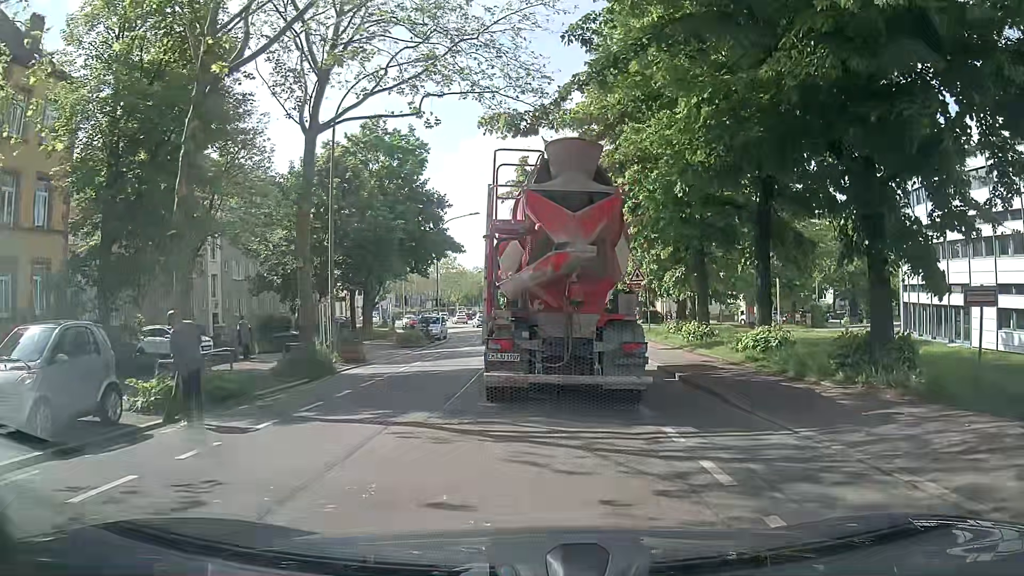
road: tertiary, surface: asphalt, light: Day
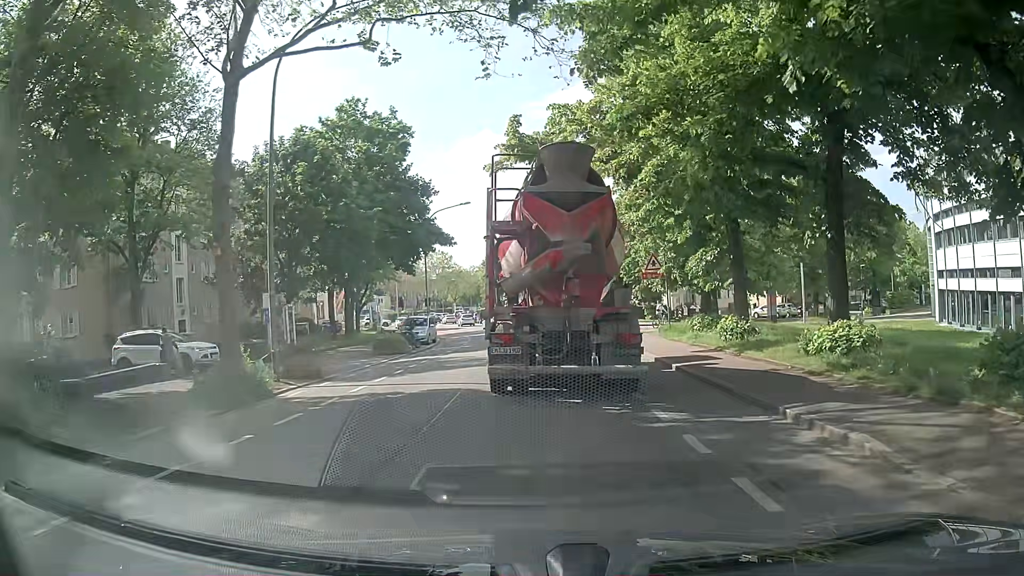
(+0.1, +5.1) m; +2°
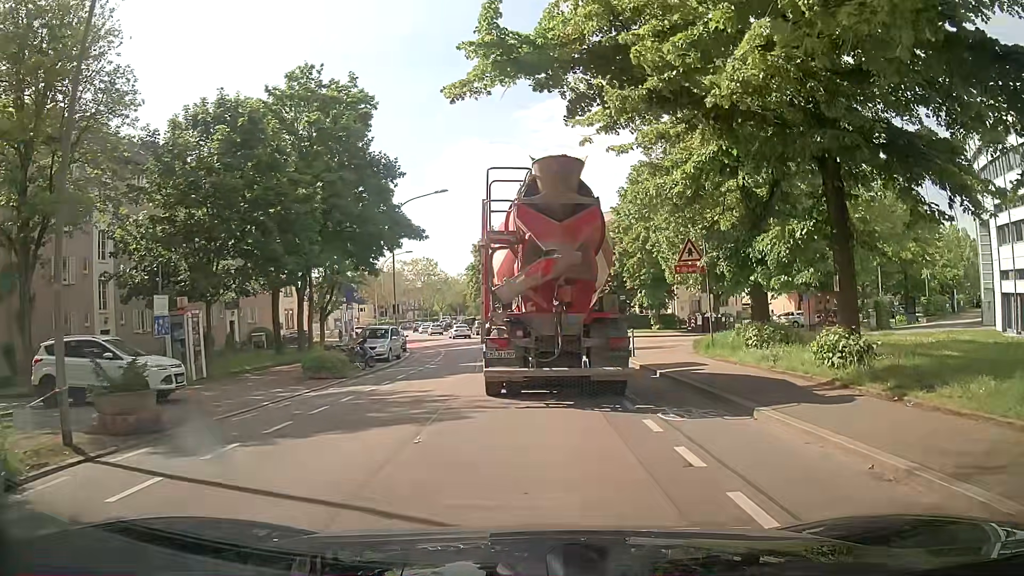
(-0.1, +8.3) m; 0°
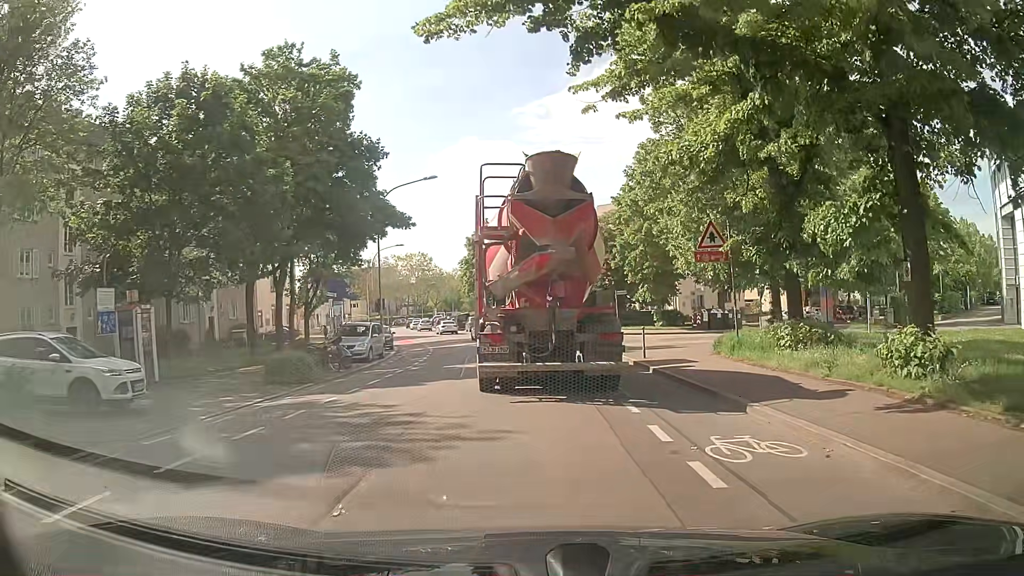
(0.0, +3.0) m; +2°
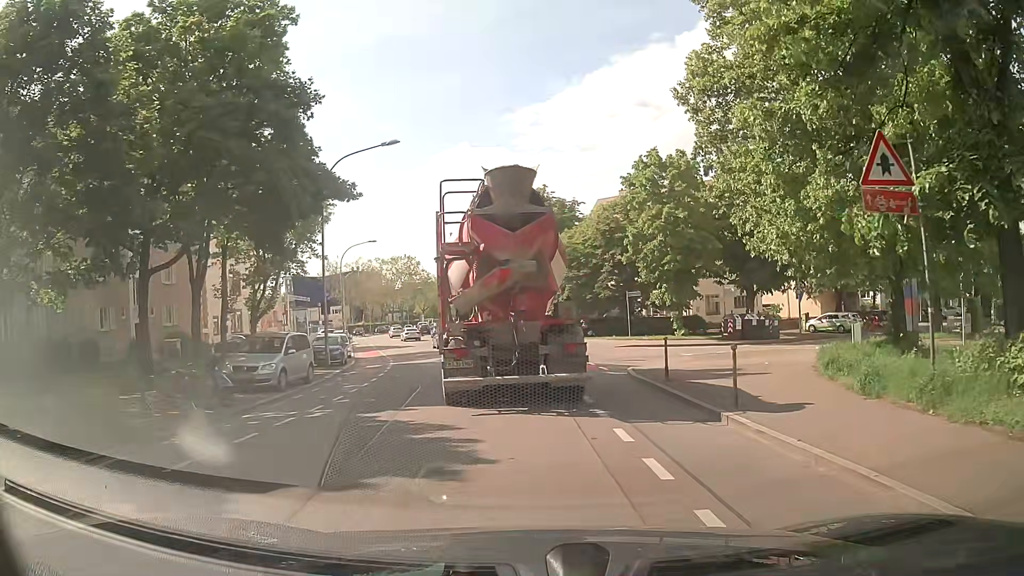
(-0.2, +9.4) m; -2°
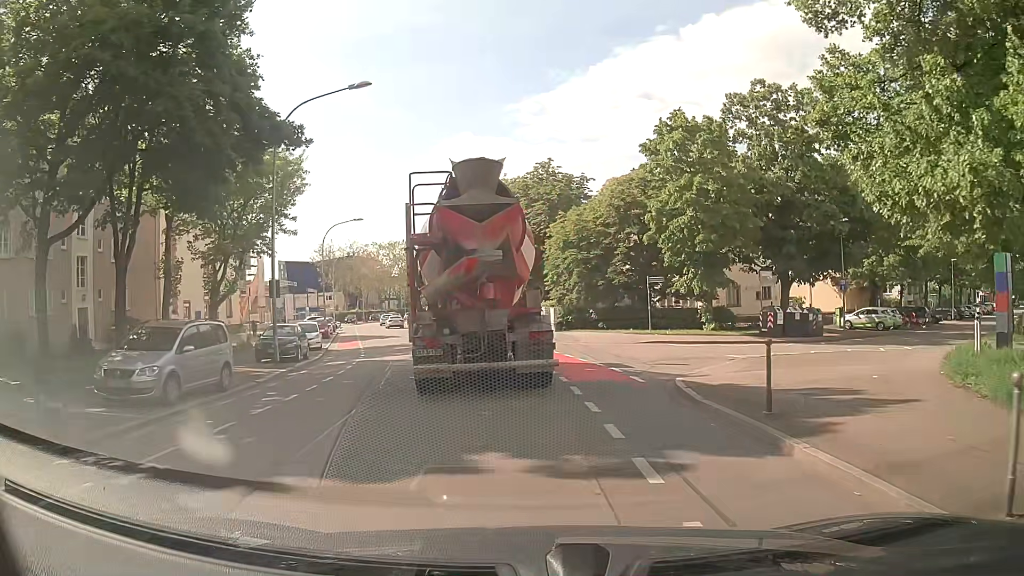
(+0.1, +6.3) m; 0°
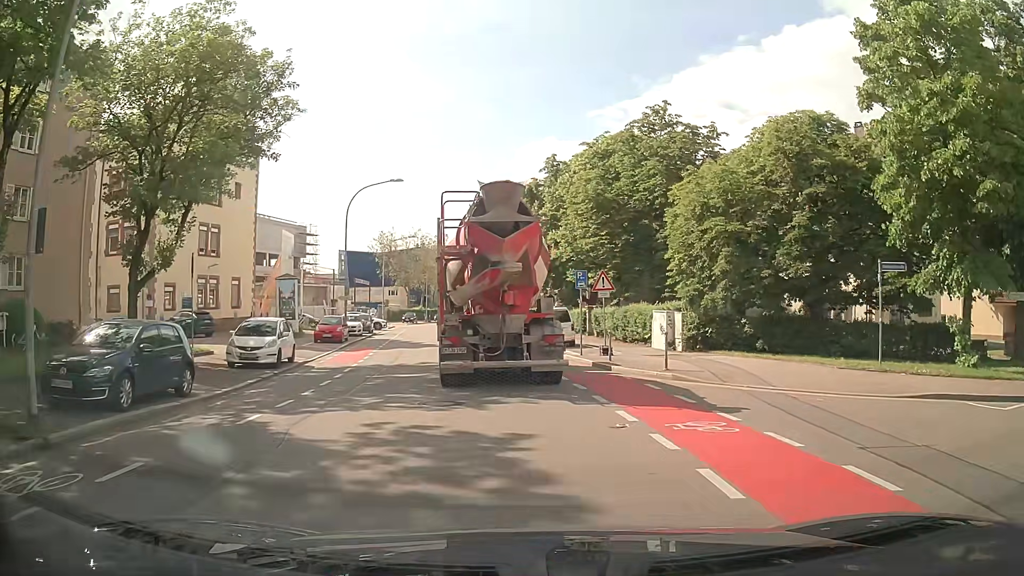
(-0.9, +16.0) m; -6°
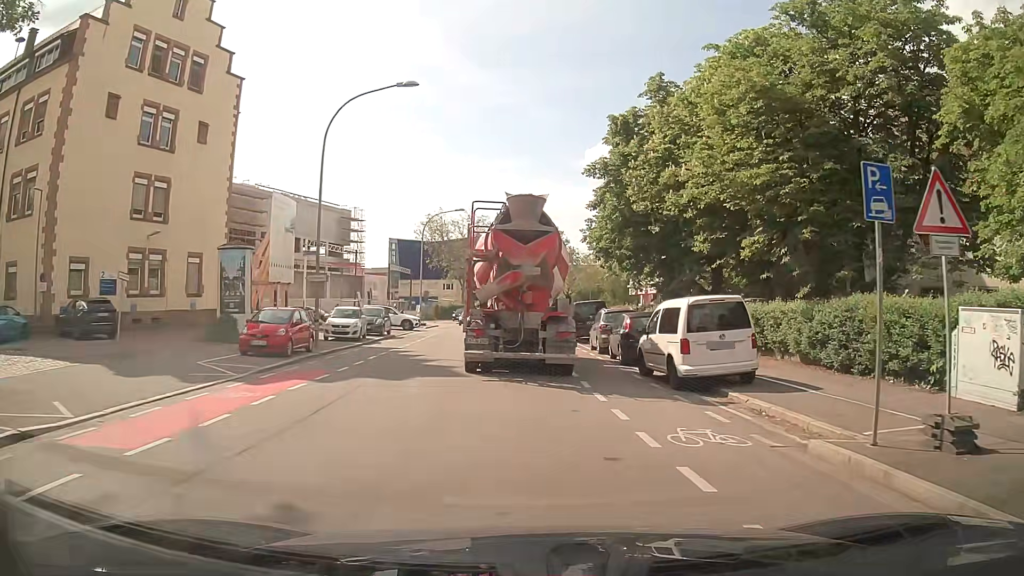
(-1.1, +17.5) m; -5°
